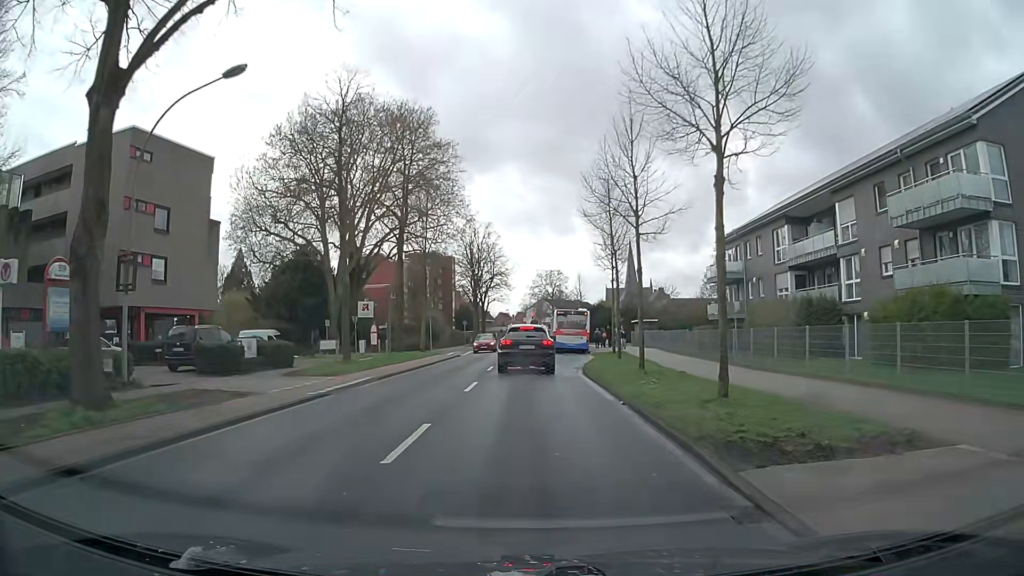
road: secondary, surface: asphalt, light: Day
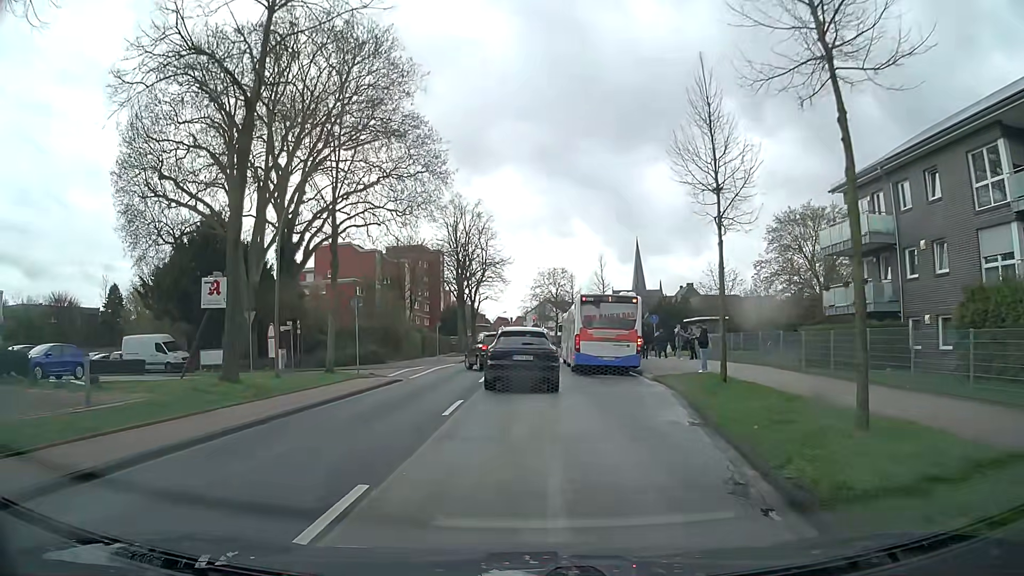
(-0.1, +21.9) m; 0°
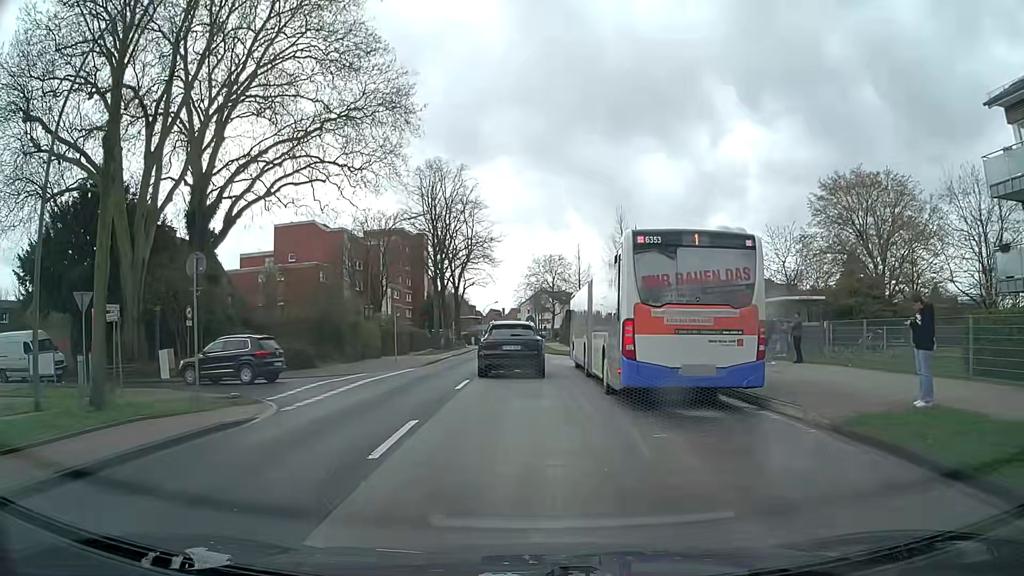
(0.0, +14.1) m; +1°
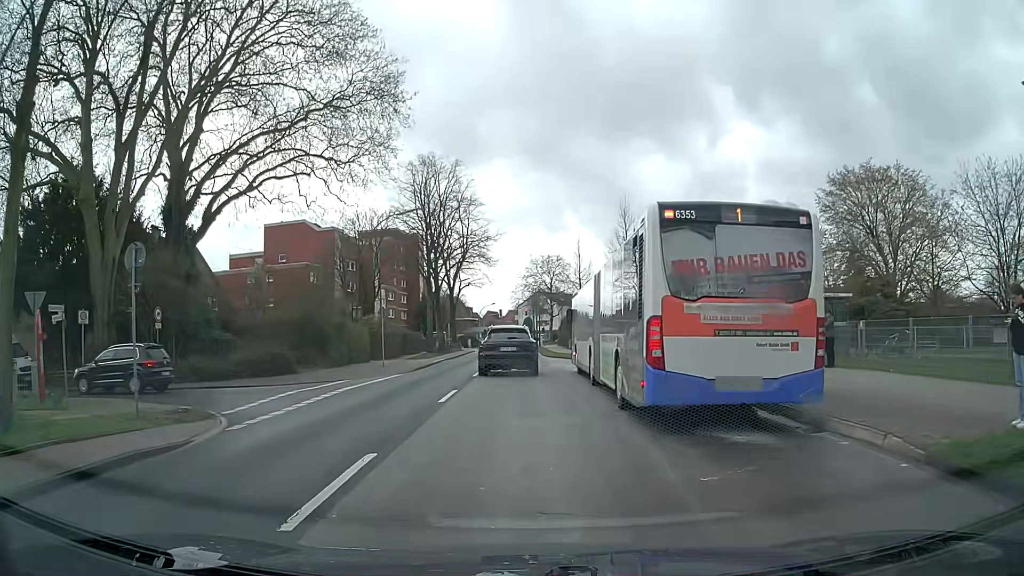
(0.0, +2.4) m; +1°
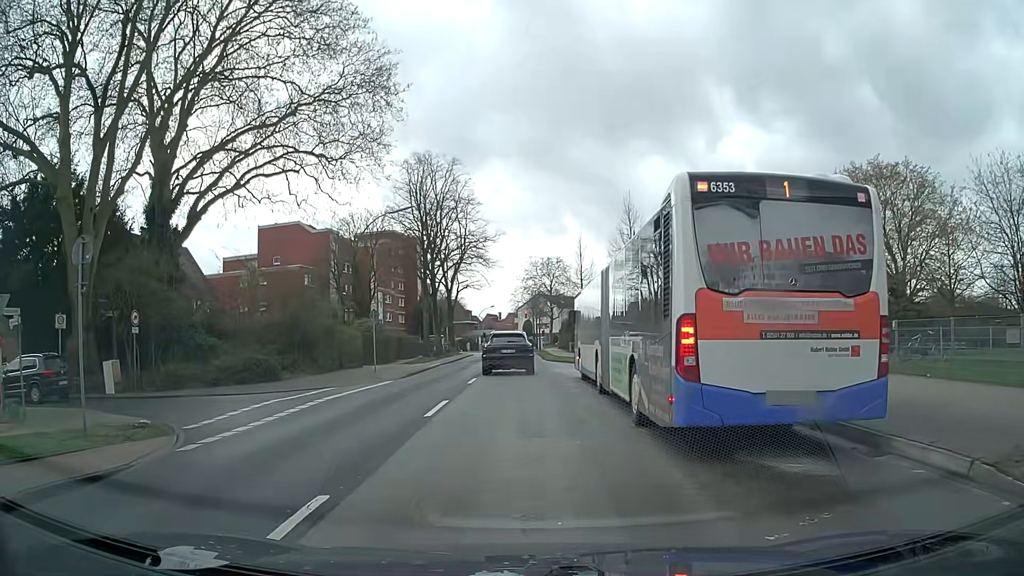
(0.0, +1.7) m; 0°
